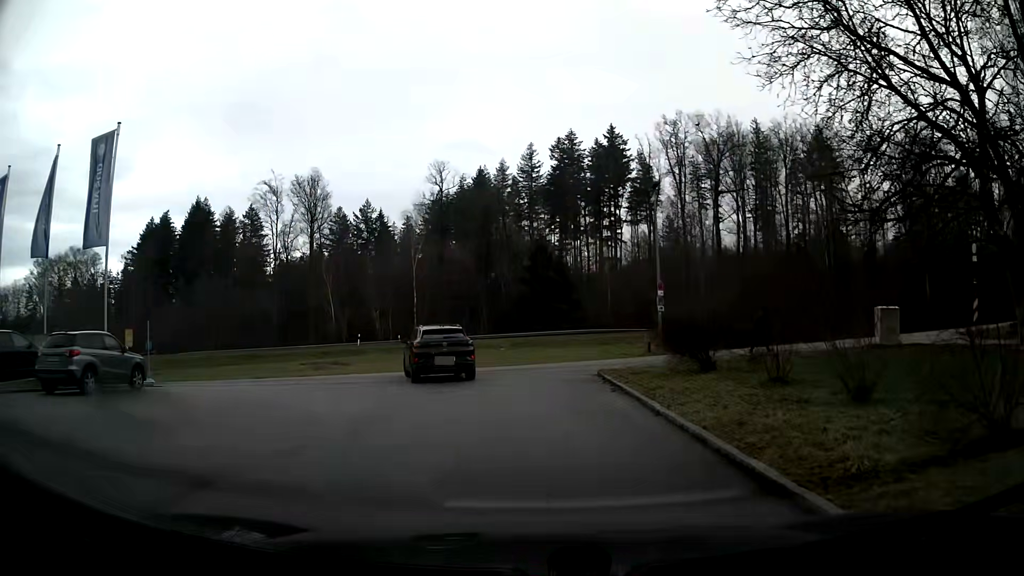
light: Day
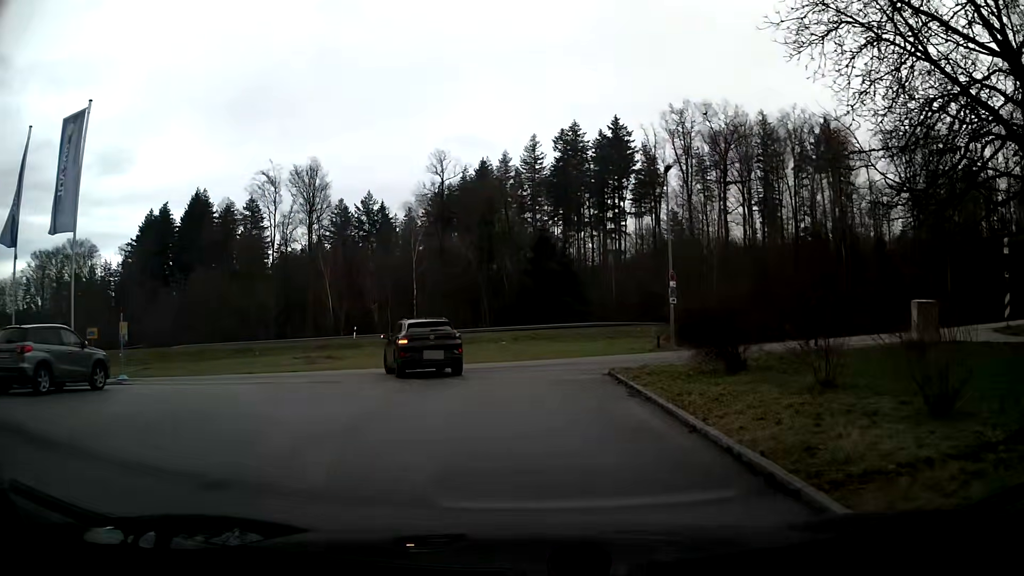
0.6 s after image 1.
(0.0, +2.1) m; +1°
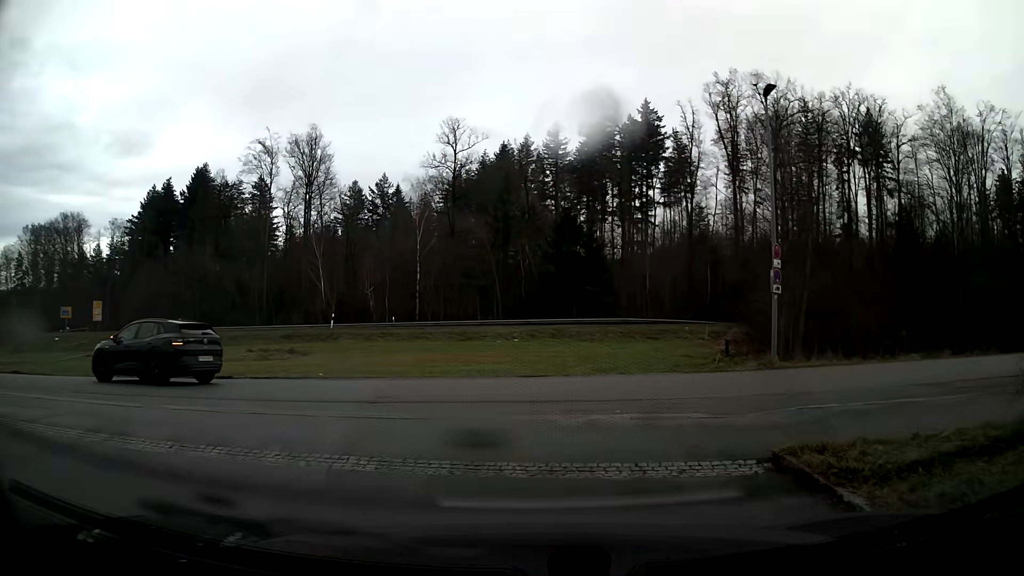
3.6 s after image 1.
(-0.2, +10.5) m; -2°
(-1, +10) (-8, +16) (-18, +18) (-28, +19) (-38, +20) (-48, +22) (-58, +23) (-67, +26) (-77, +25) (-84, +18) m
